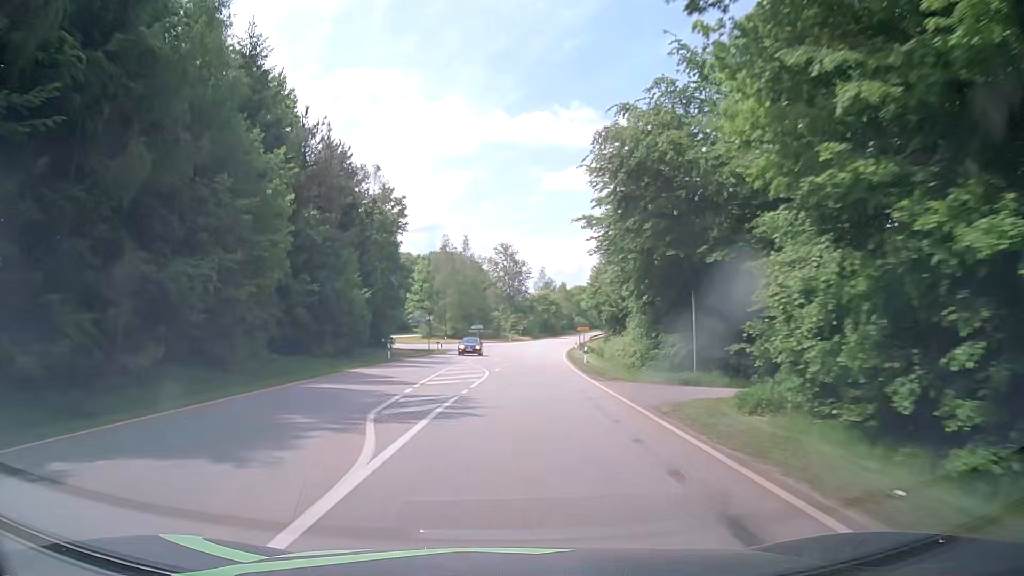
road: secondary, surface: asphalt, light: Day
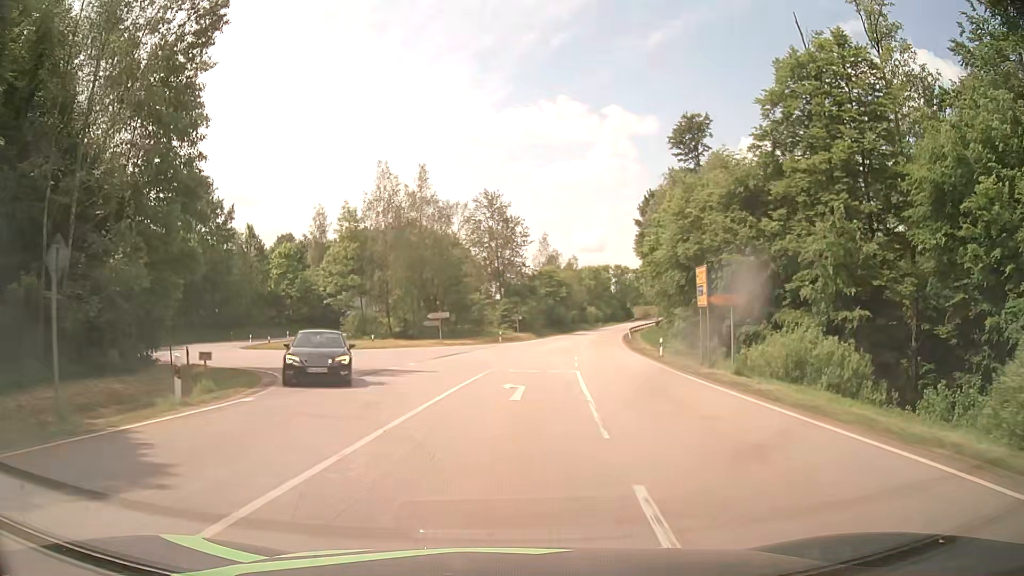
(+0.5, +49.9) m; +1°
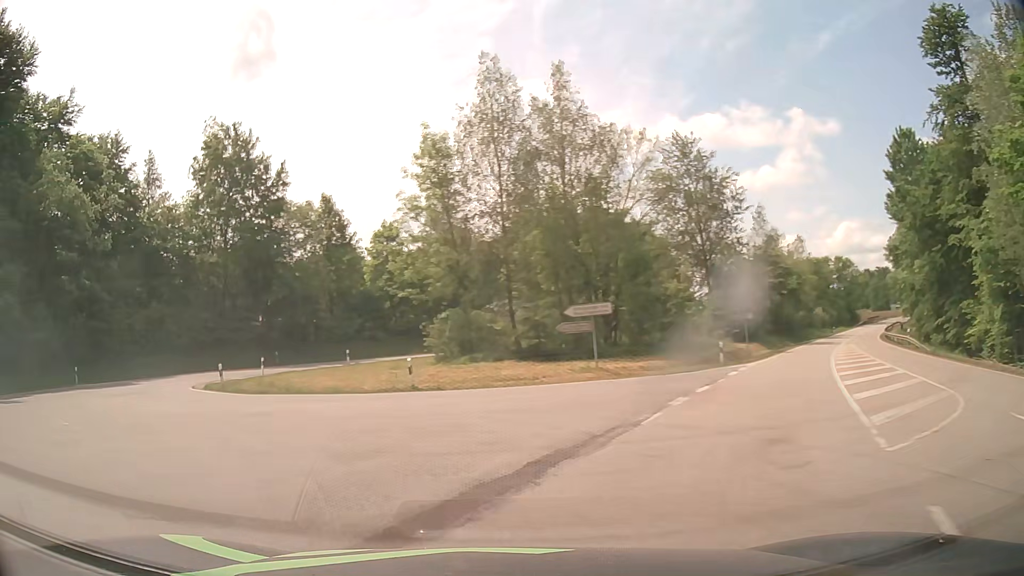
(-0.3, +30.9) m; -17°
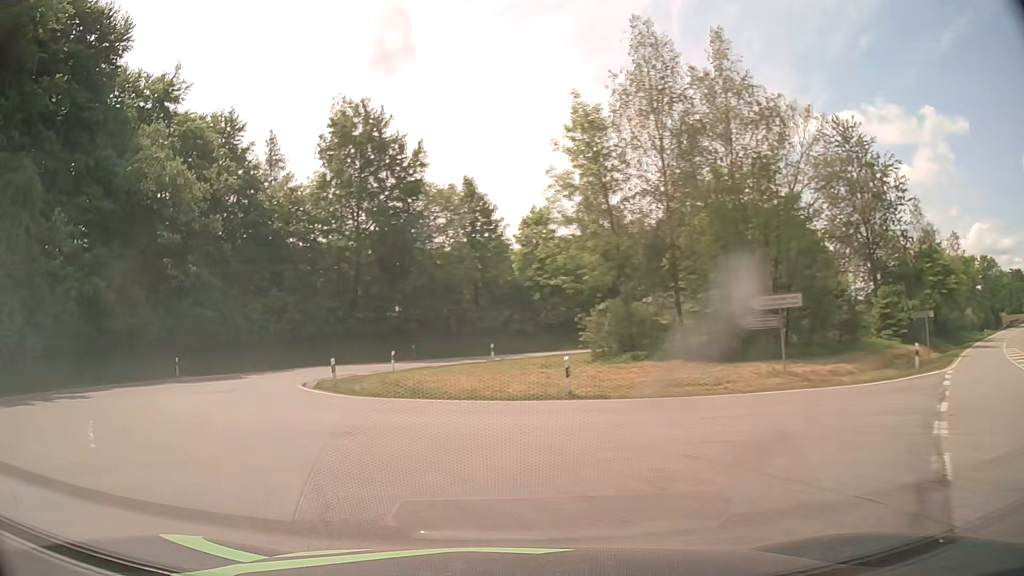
(-0.5, +4.6) m; -13°
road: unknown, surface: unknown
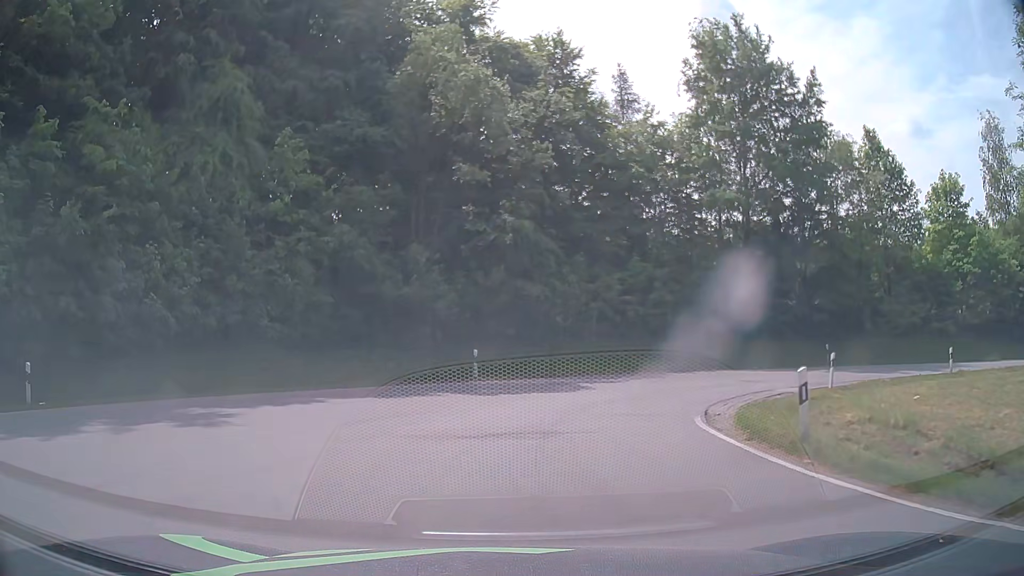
(-4.2, +13.3) m; -30°
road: tertiary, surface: asphalt
(+1, +10) (+4, +19) (+12, +25) (+22, +26) (+32, +26) (+42, +25) (+52, +25) (+62, +26) (+72, +27) (+82, +30) m
